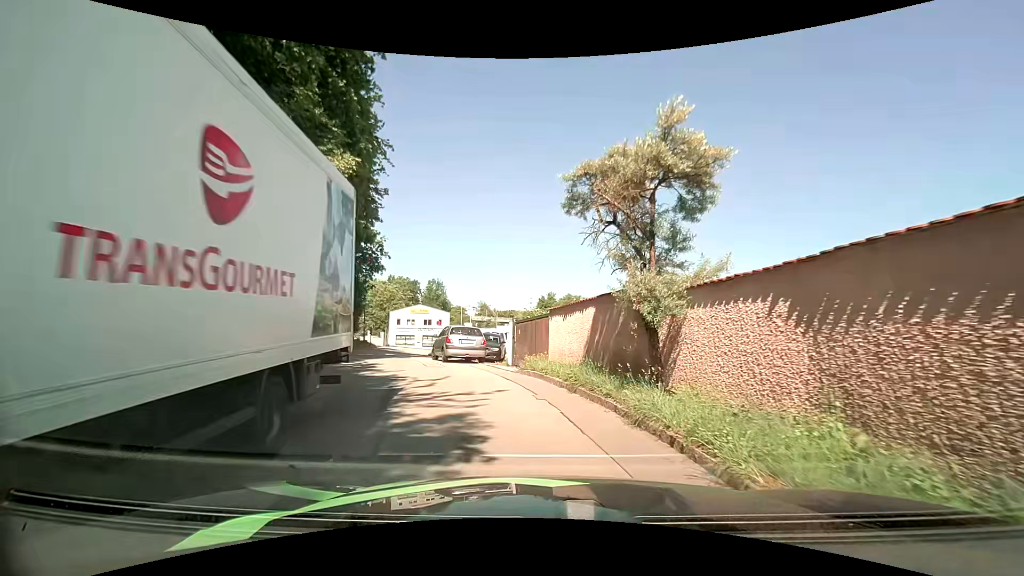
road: residential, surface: asphalt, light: Day
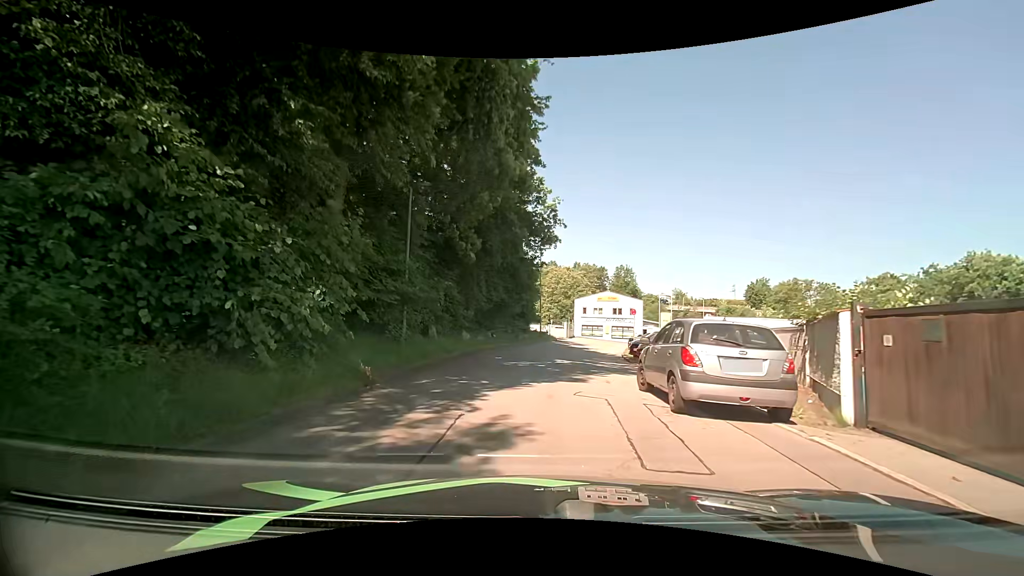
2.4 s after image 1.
(-2.2, +11.4) m; -21°
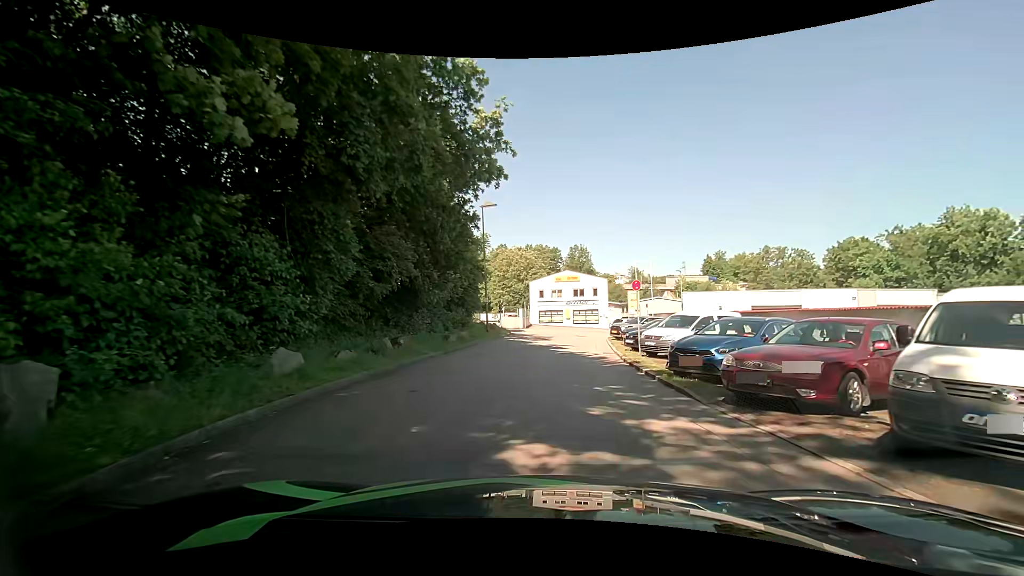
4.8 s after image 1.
(+0.2, +13.6) m; +5°
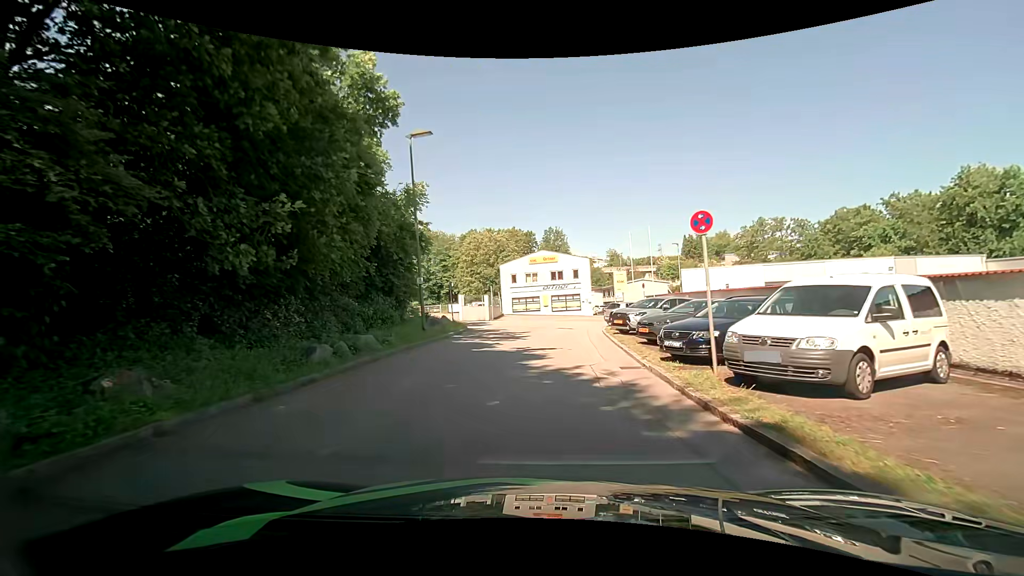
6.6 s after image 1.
(+0.4, +10.9) m; +2°
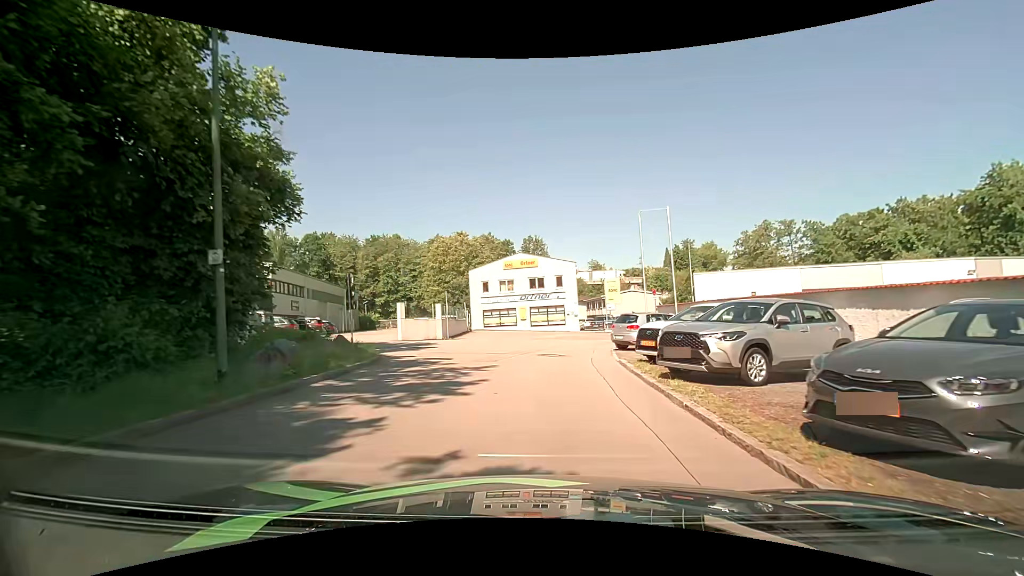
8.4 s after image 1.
(+0.3, +11.5) m; +3°
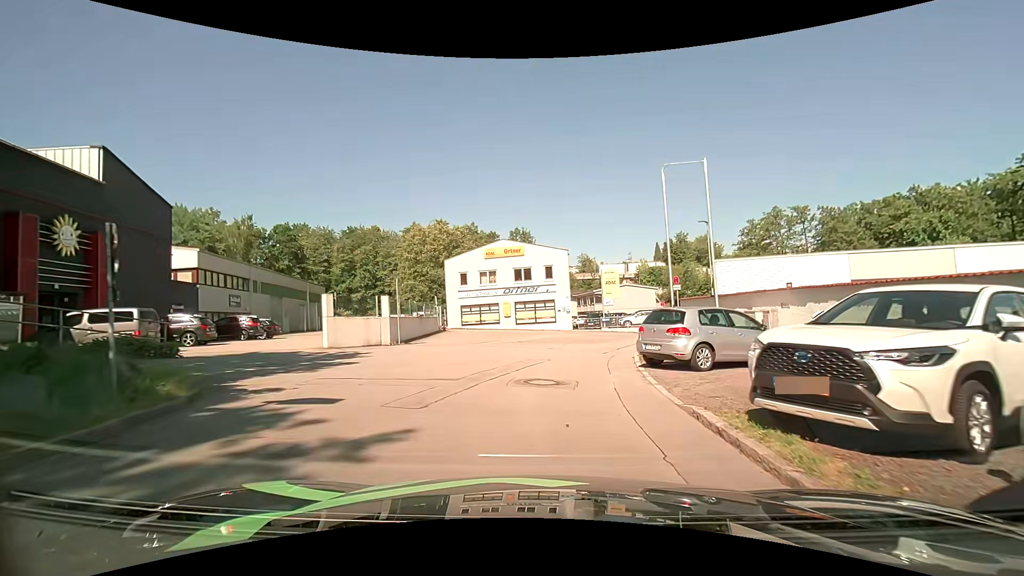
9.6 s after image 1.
(0.0, +7.7) m; +1°
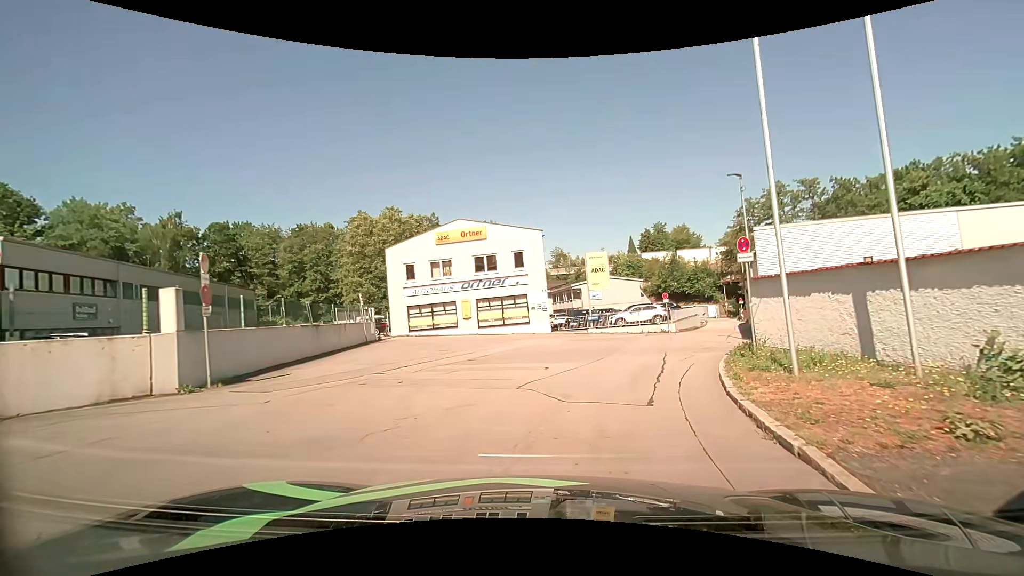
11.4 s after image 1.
(+0.3, +10.7) m; +3°
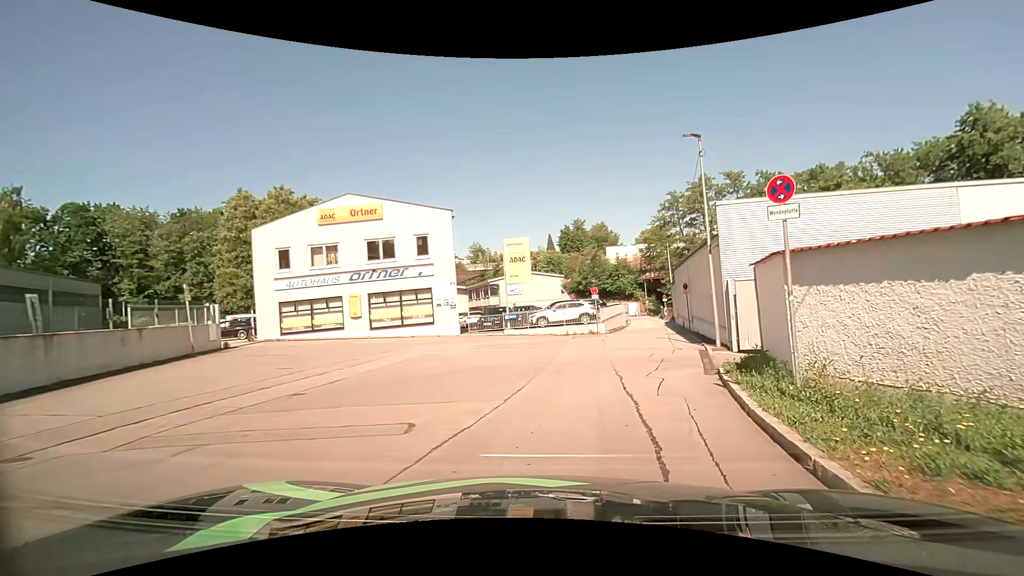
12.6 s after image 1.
(+0.4, +6.5) m; +9°
